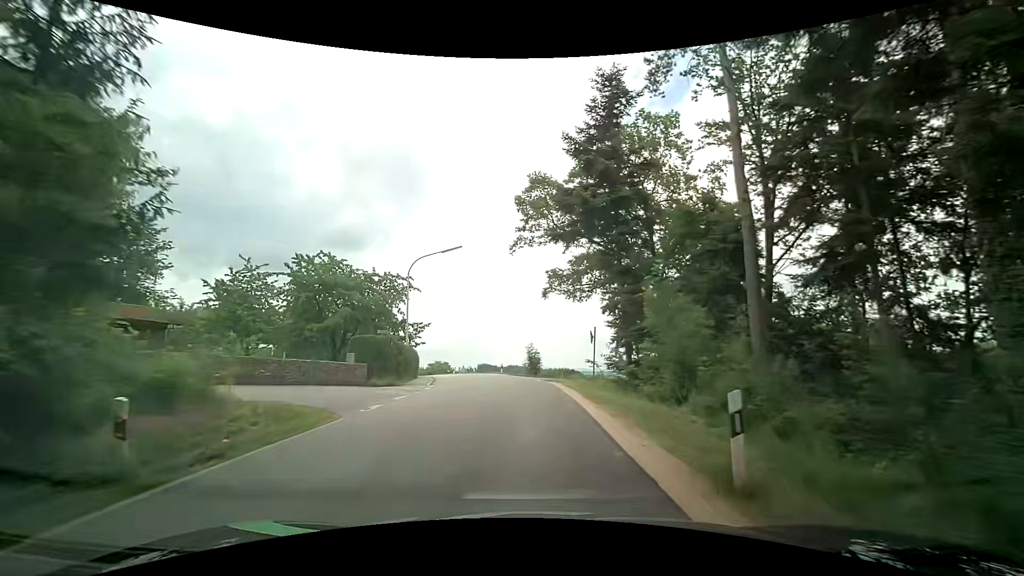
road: secondary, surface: asphalt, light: Day
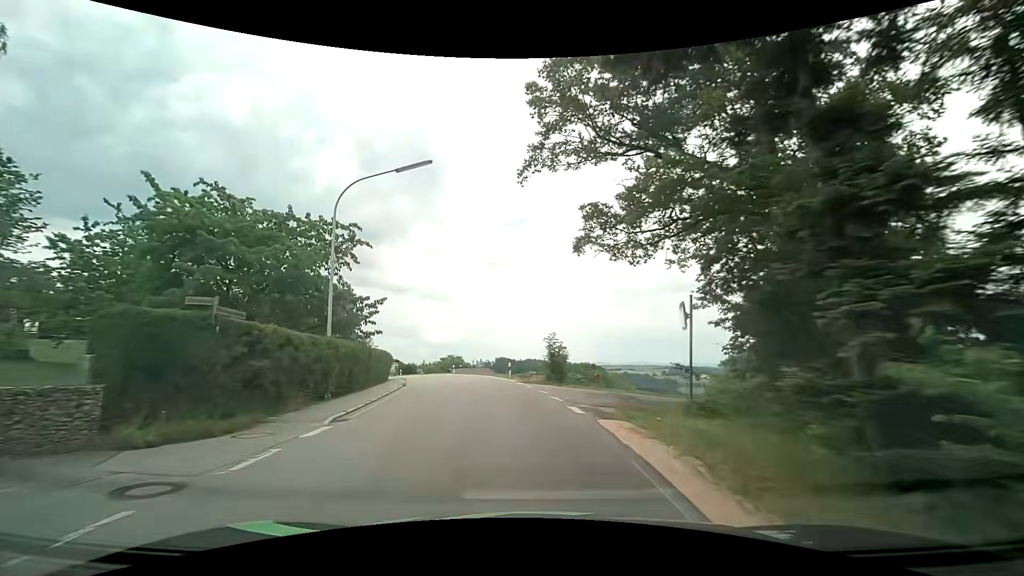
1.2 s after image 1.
(-0.4, +14.2) m; -3°
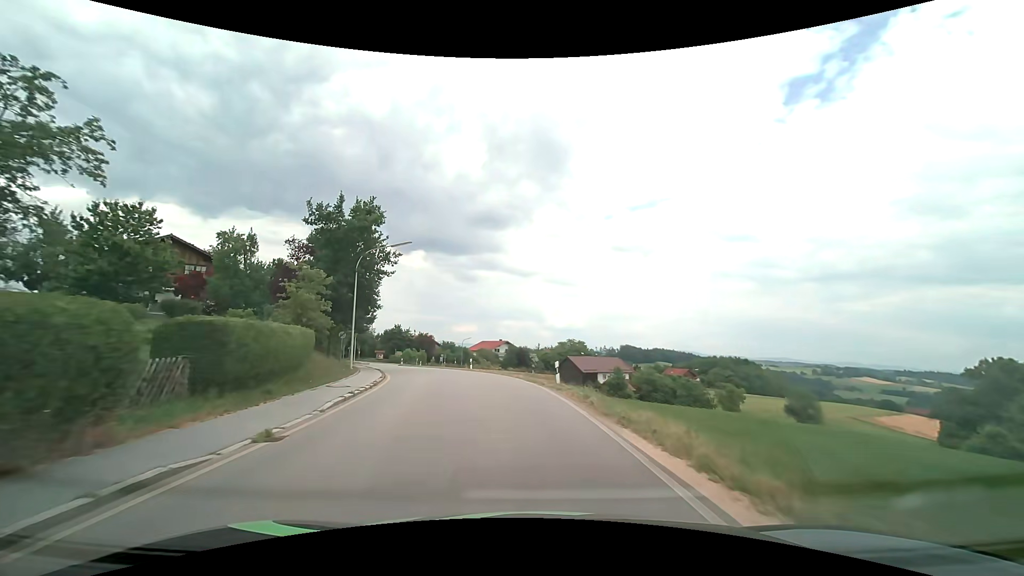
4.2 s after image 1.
(-4.4, +34.5) m; -14°
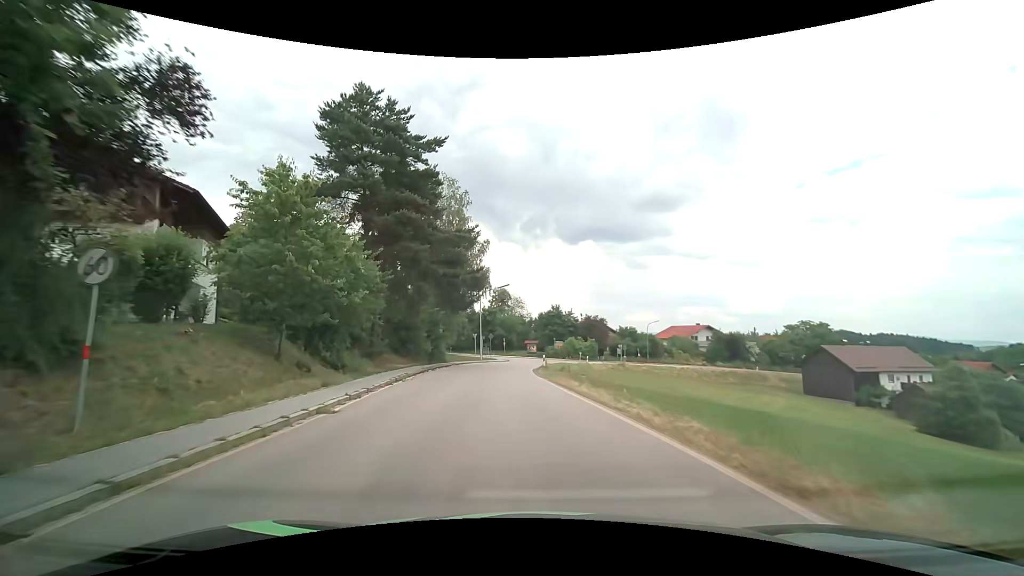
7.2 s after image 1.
(-6.2, +36.2) m; -19°
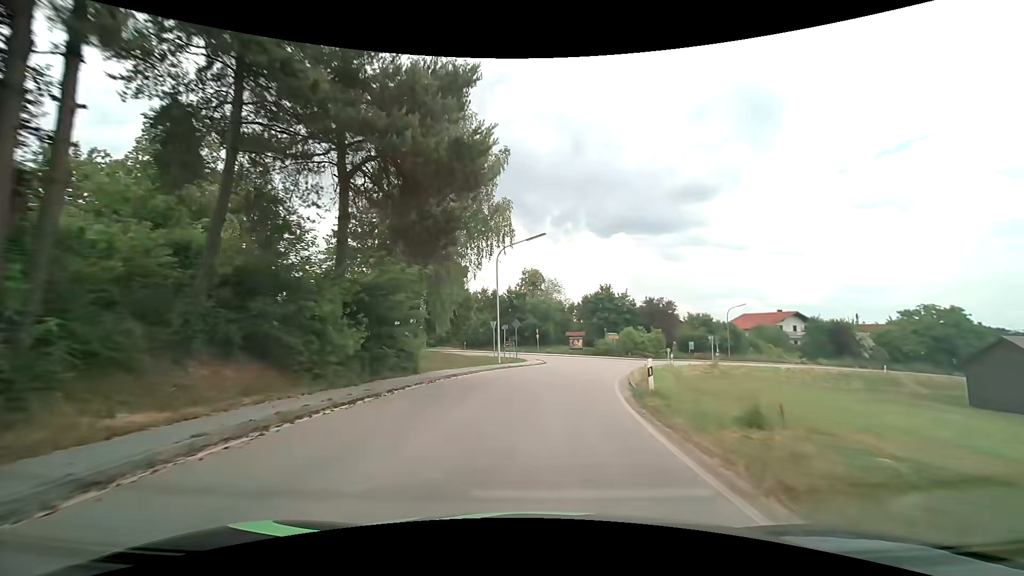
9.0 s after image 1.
(-1.5, +22.9) m; -4°
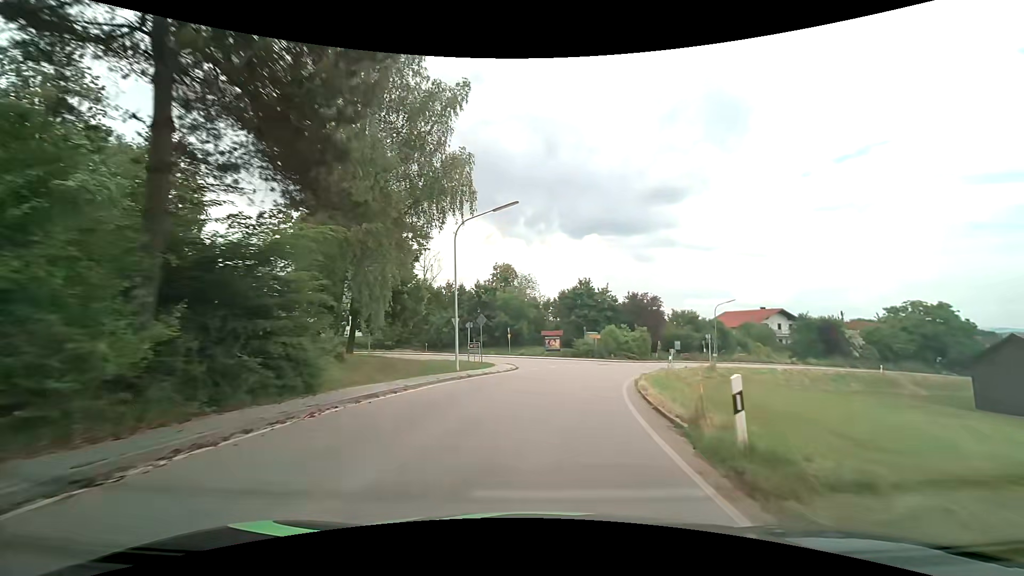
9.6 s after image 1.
(+0.1, +7.4) m; +3°
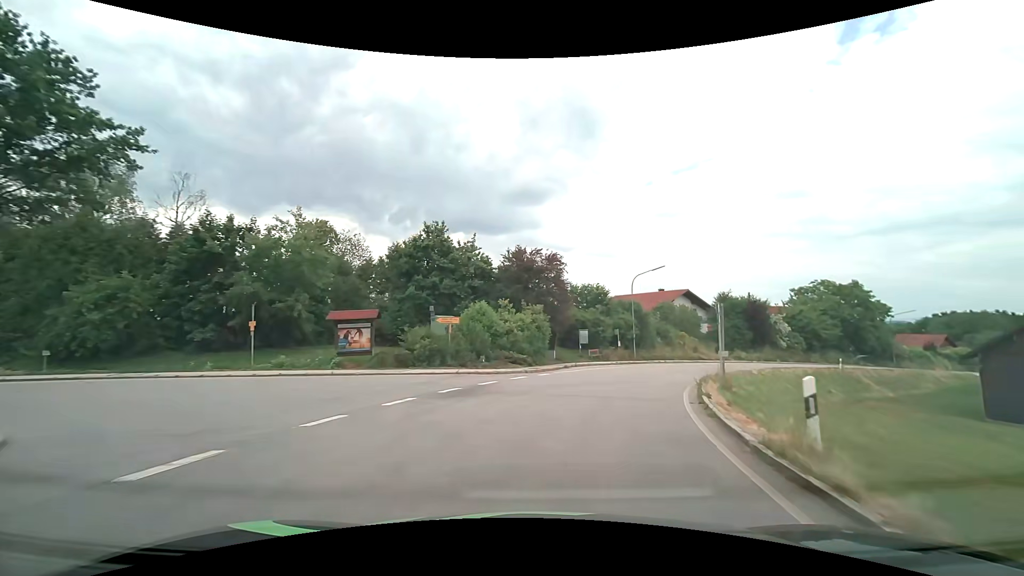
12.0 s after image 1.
(+3.5, +27.7) m; +15°
